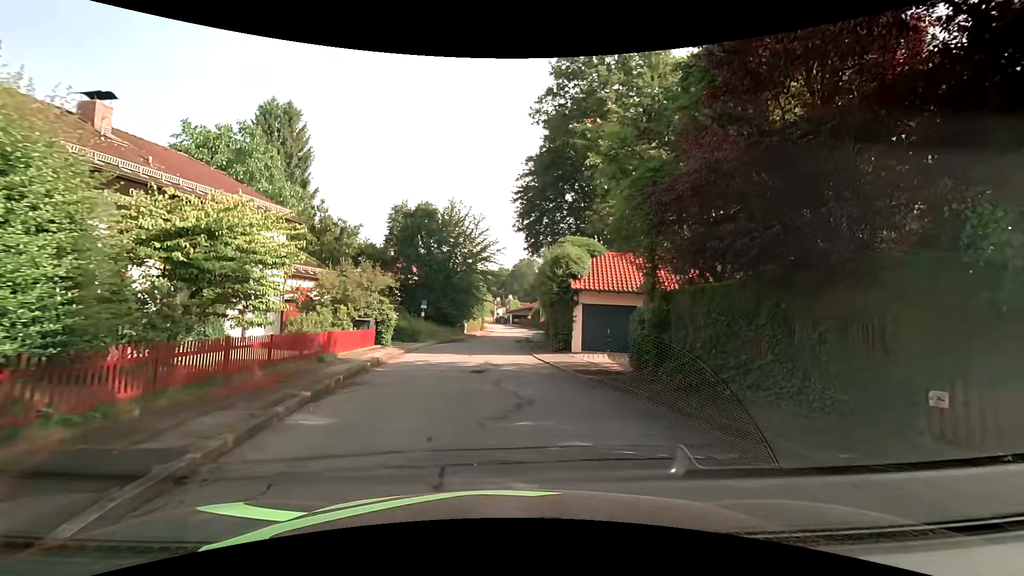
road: residential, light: Day
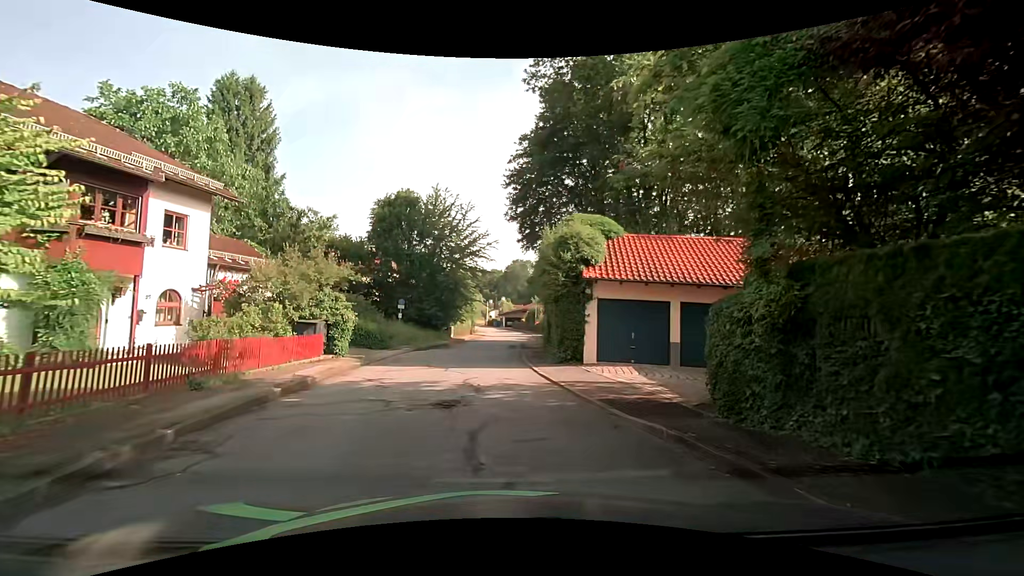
(+0.1, +6.0) m; +1°
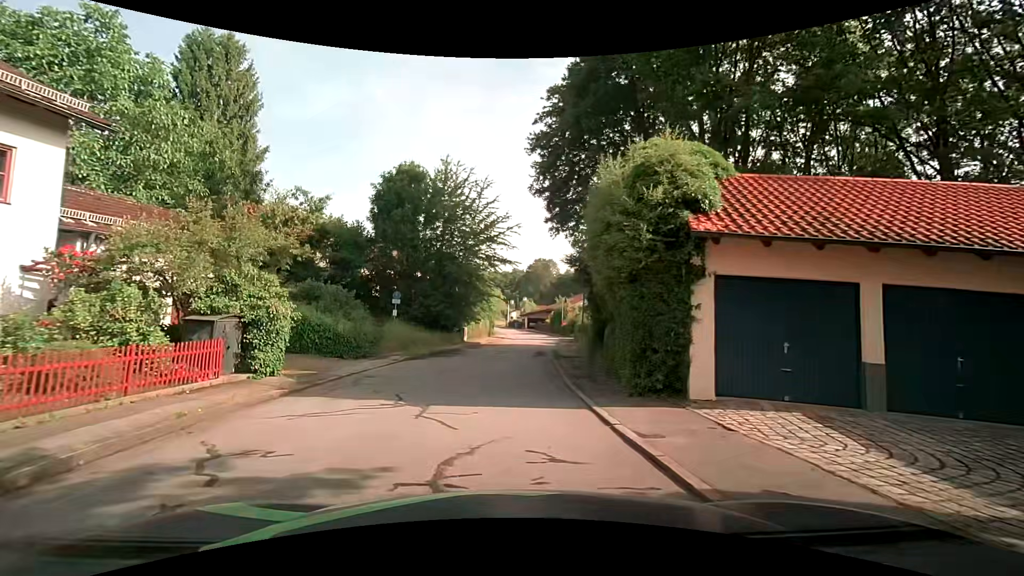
(-0.2, +8.2) m; -2°
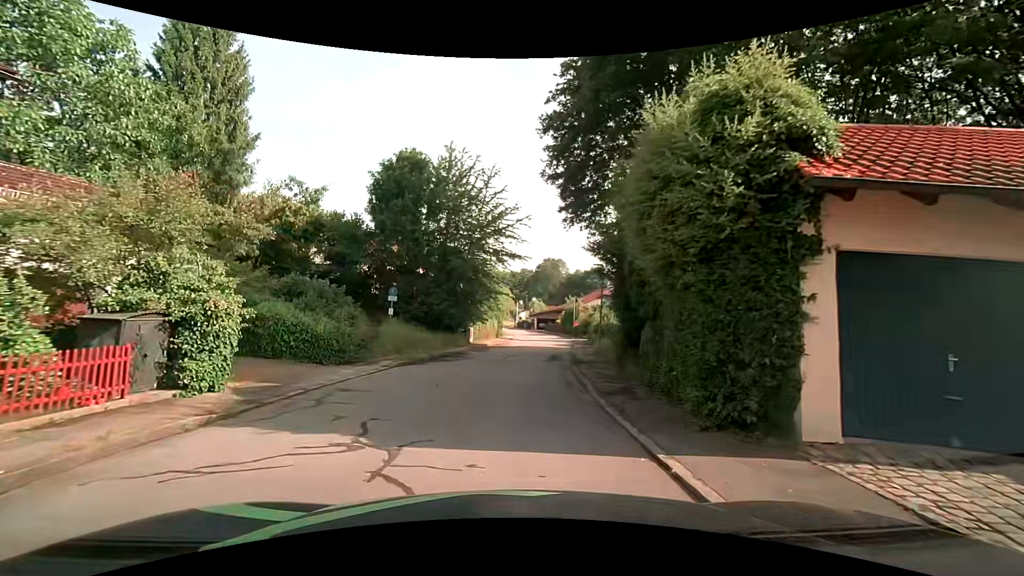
(0.0, +3.0) m; -3°
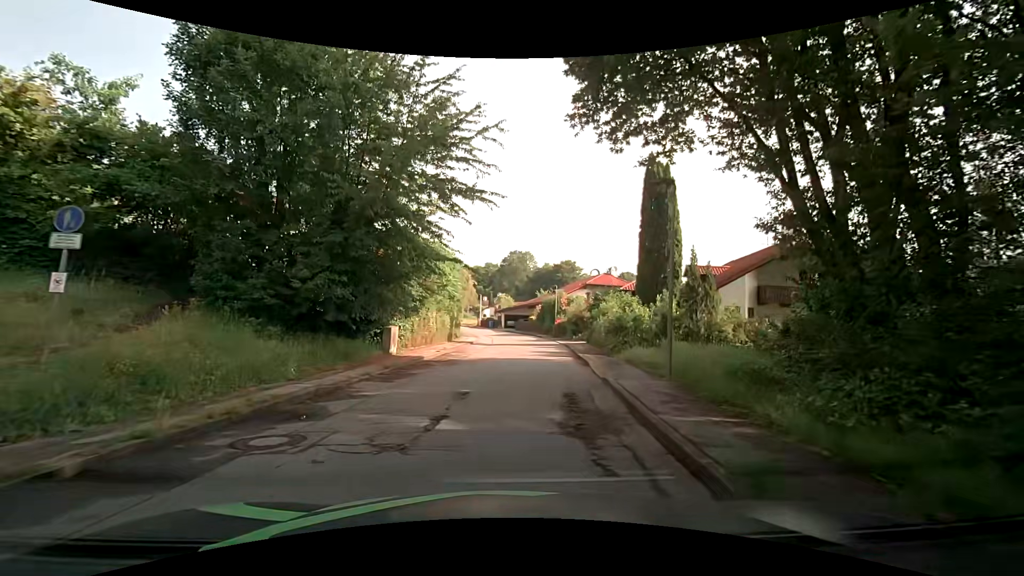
(+0.7, +16.2) m; +6°
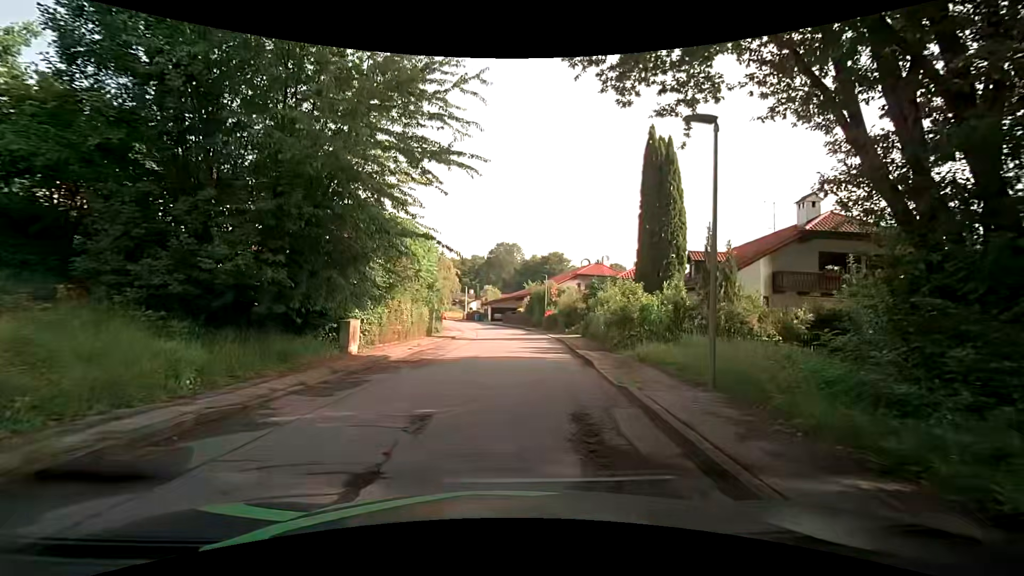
(0.0, +3.3) m; 0°
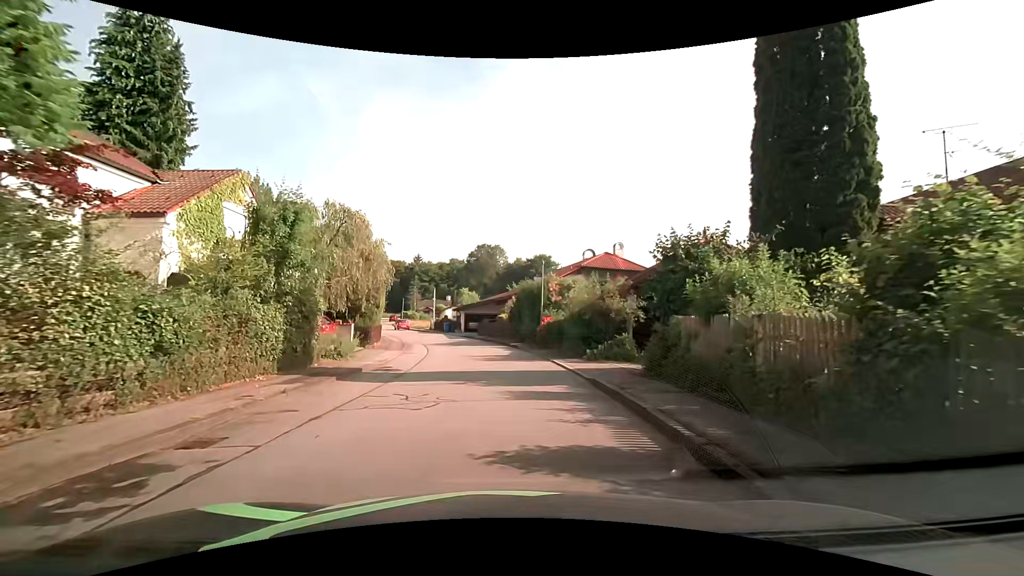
(+0.8, +16.4) m; +4°
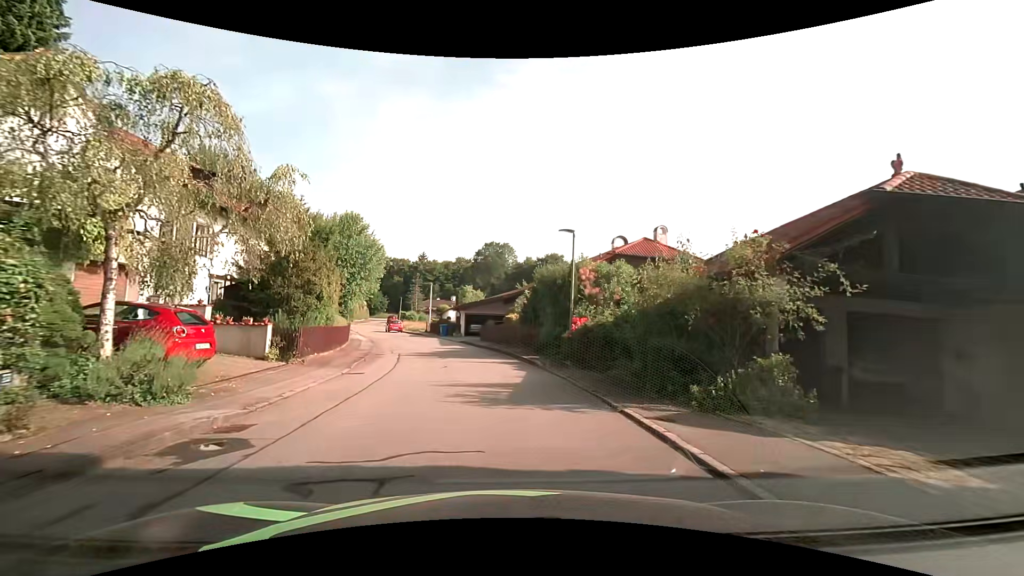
(-0.3, +9.7) m; -2°
(0, +10) (-1, +20) (-3, +30) (-6, +39) (-10, +48) (-15, +57) (-18, +67) (-20, +77) (-23, +86) (-25, +96) m
